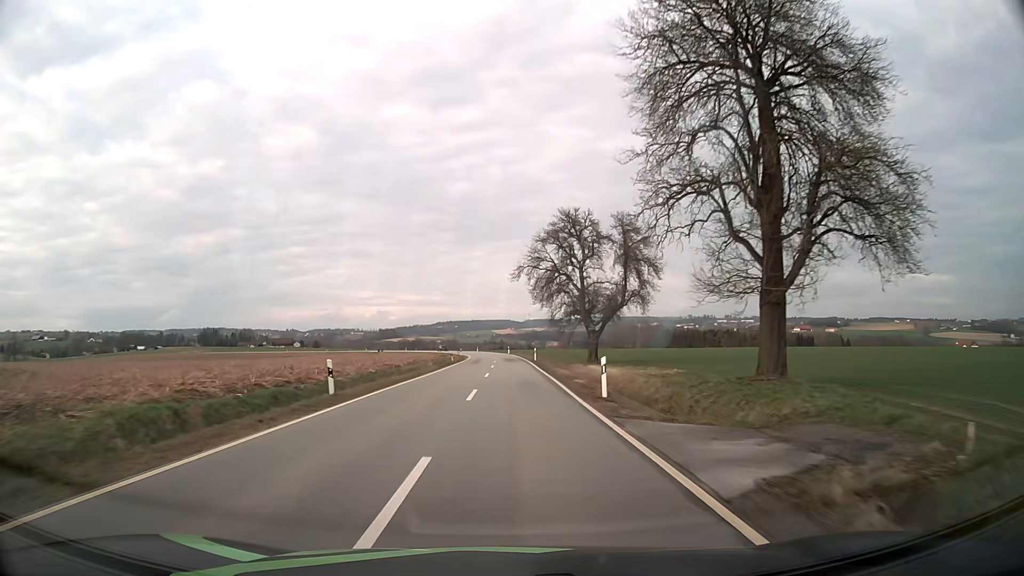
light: Day
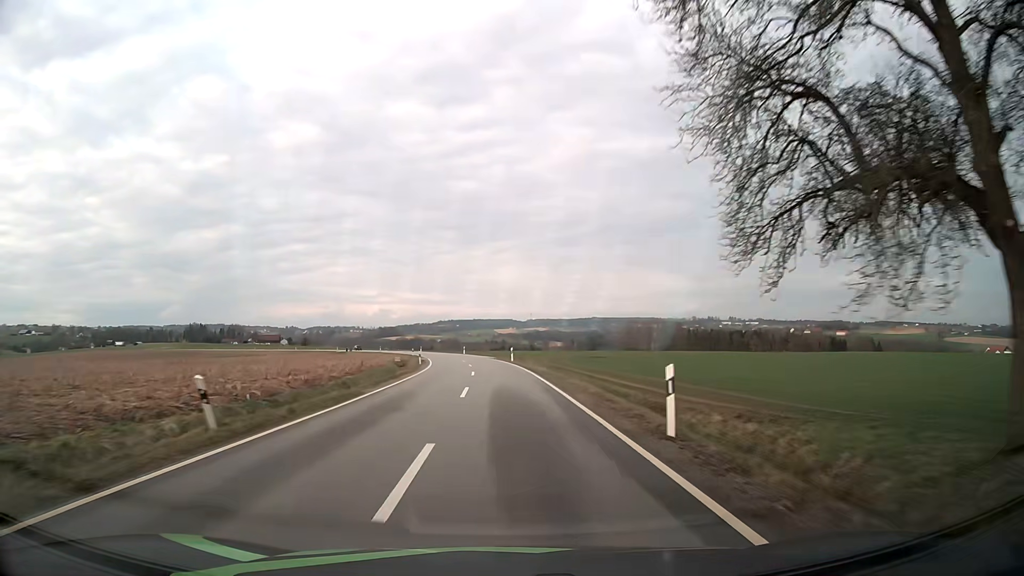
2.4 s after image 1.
(+0.1, +47.8) m; 0°
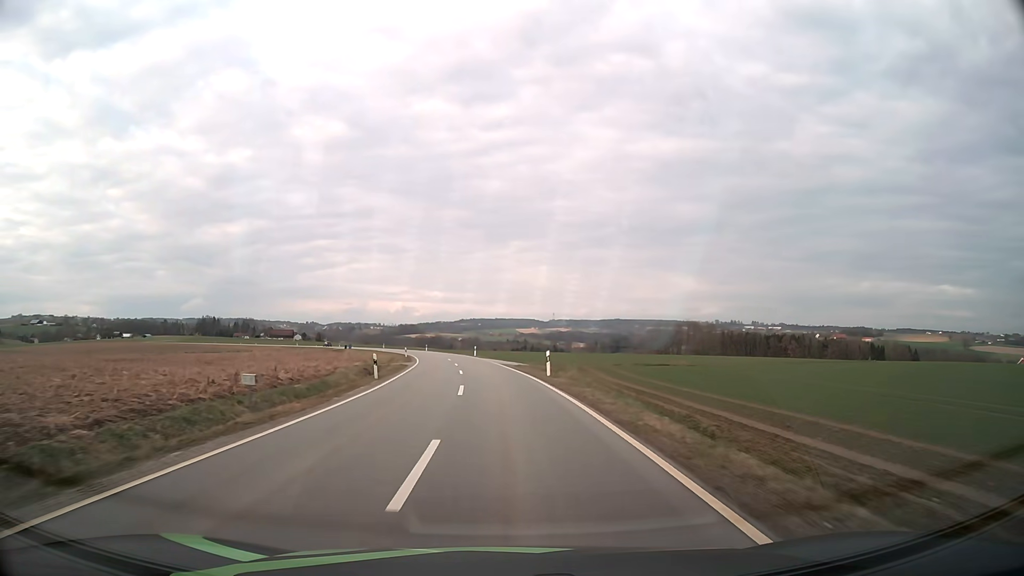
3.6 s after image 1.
(-0.3, +24.1) m; -2°
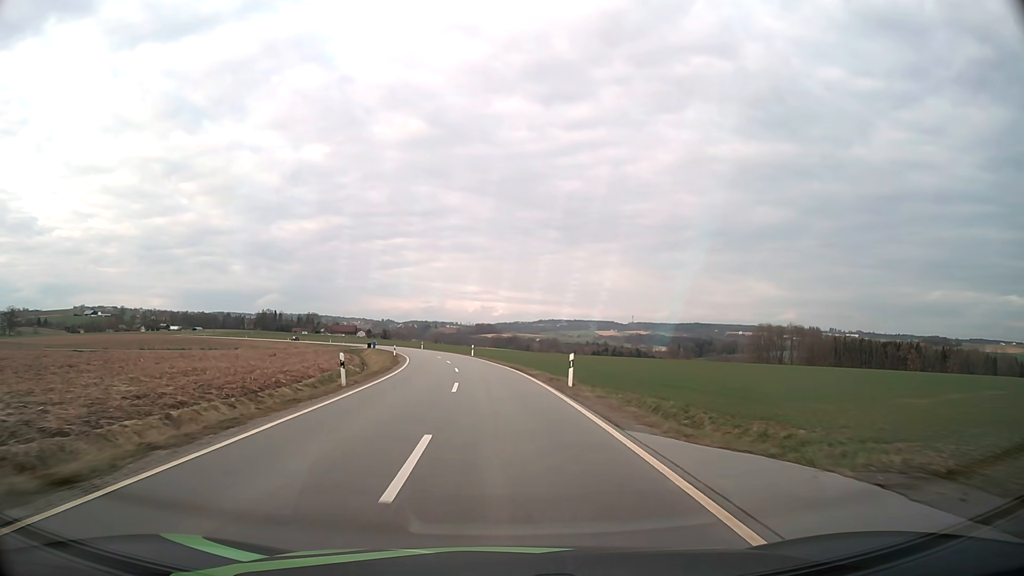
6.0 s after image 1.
(-2.4, +48.6) m; -6°
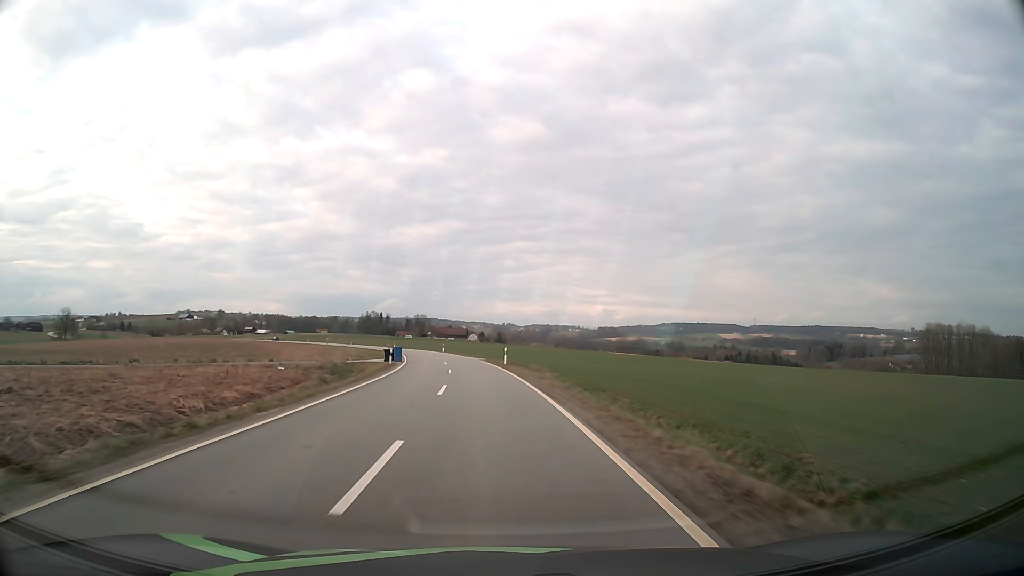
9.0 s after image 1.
(-4.9, +61.3) m; -10°
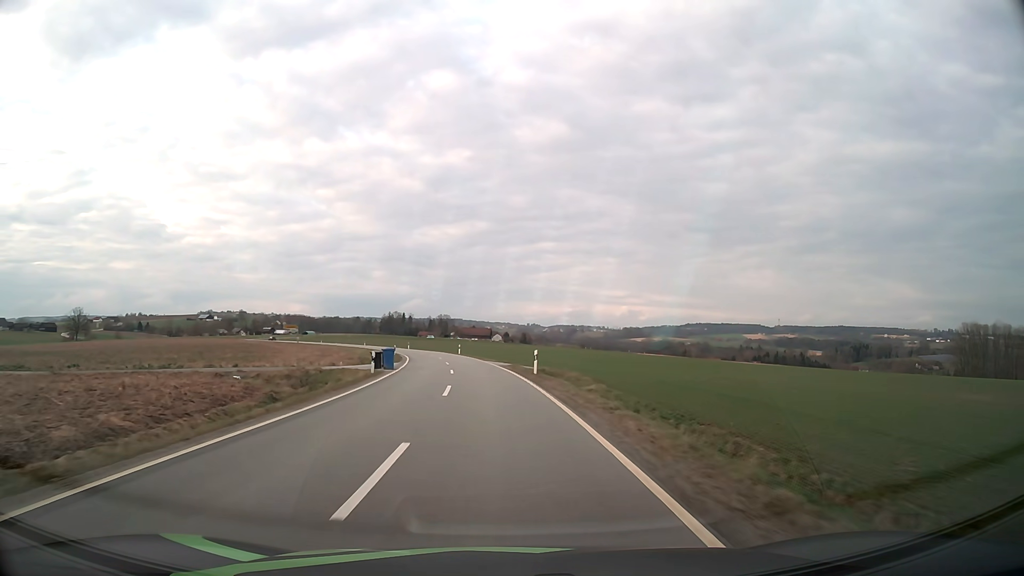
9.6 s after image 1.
(-0.2, +12.4) m; -2°
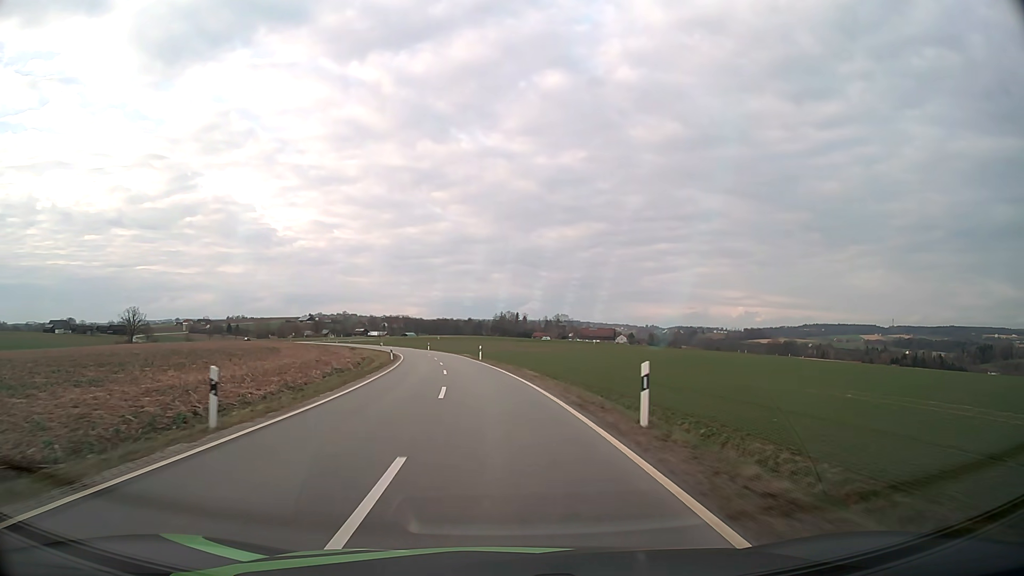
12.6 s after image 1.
(-4.9, +62.1) m; -10°
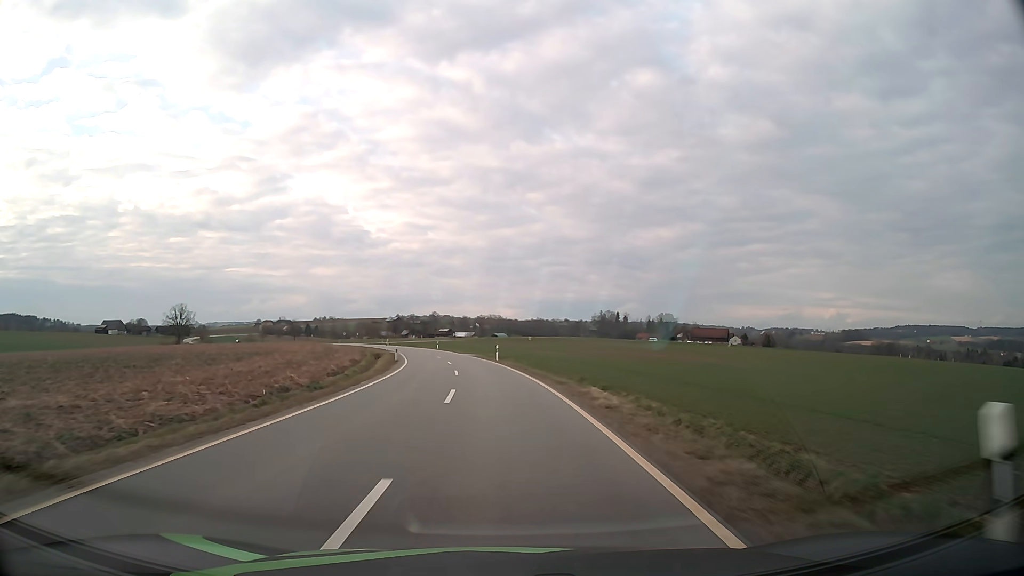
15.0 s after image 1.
(-3.5, +50.2) m; -8°
(0, +10) (0, +20) (-1, +30) (-2, +40) (-3, +50) (-5, +60) (-7, +70) (-9, +79) (-11, +89) (-14, +99) m
